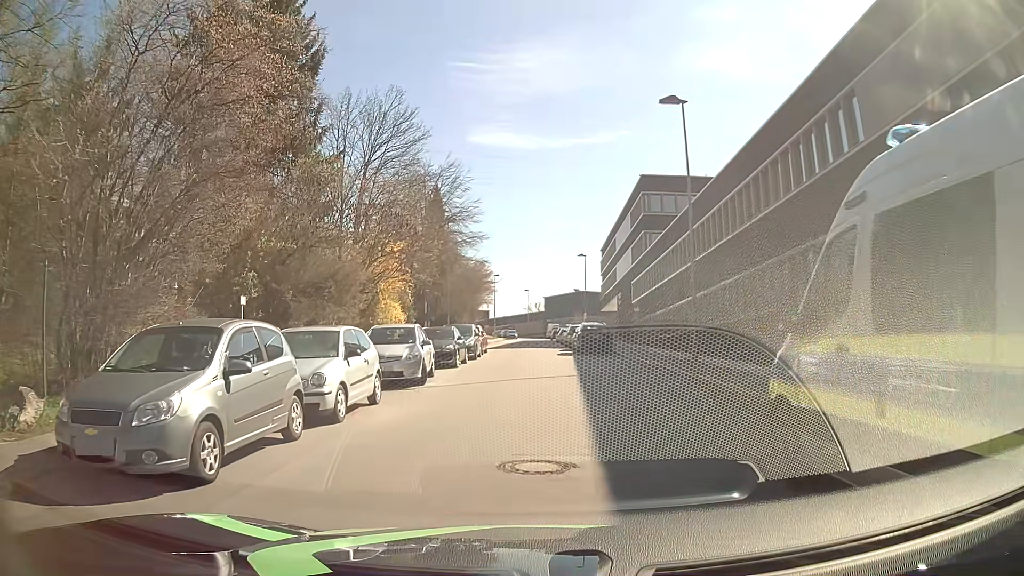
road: residential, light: Day
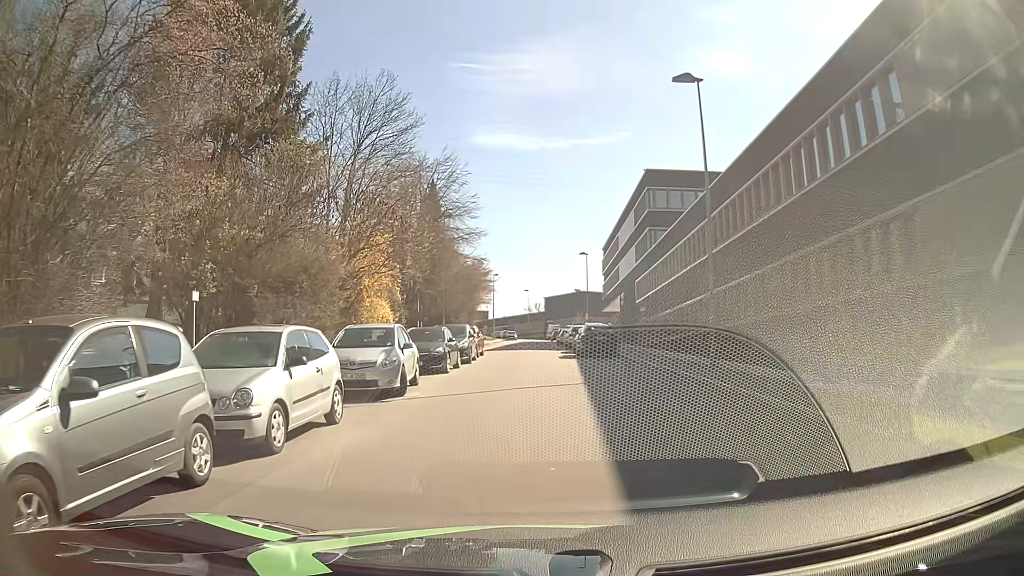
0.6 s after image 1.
(0.0, +2.7) m; 0°
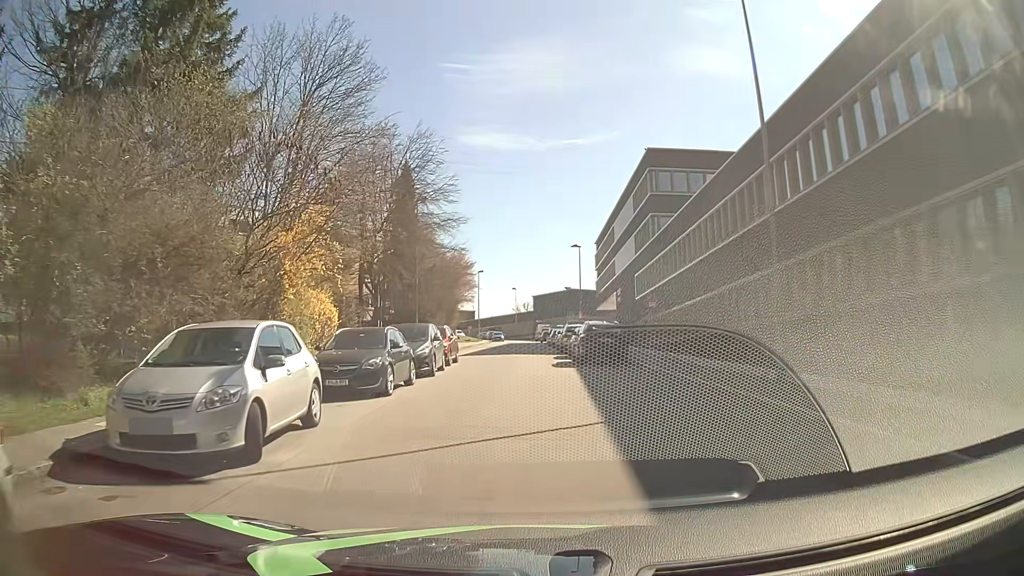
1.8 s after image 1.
(+0.1, +7.4) m; +2°
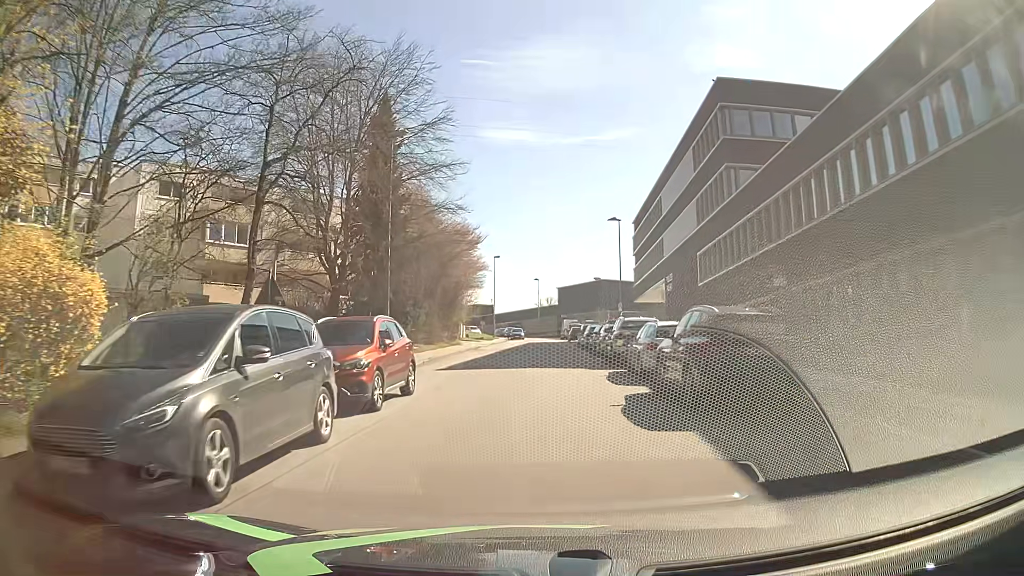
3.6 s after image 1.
(-0.4, +15.5) m; -2°
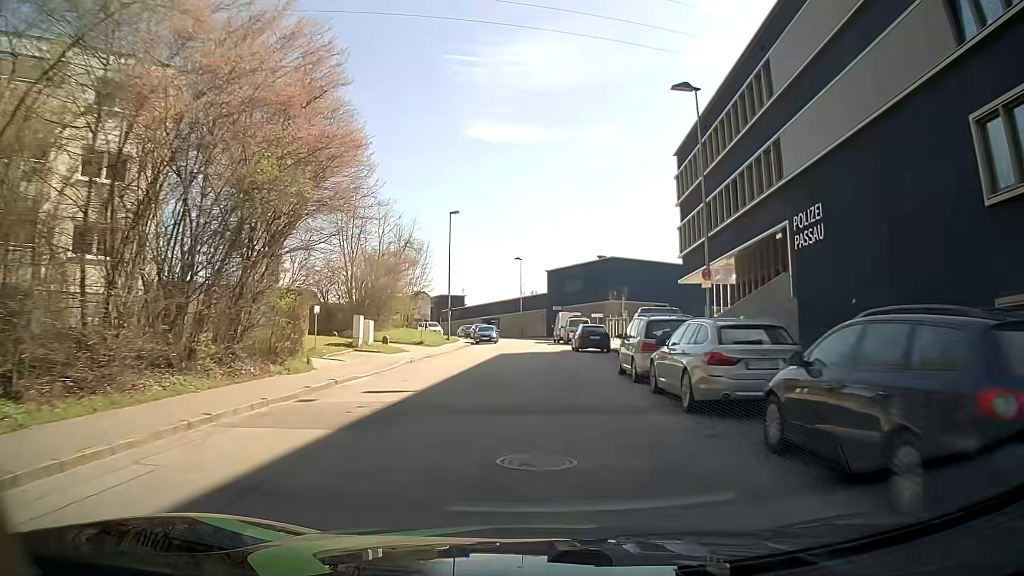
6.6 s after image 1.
(+0.3, +31.4) m; +1°
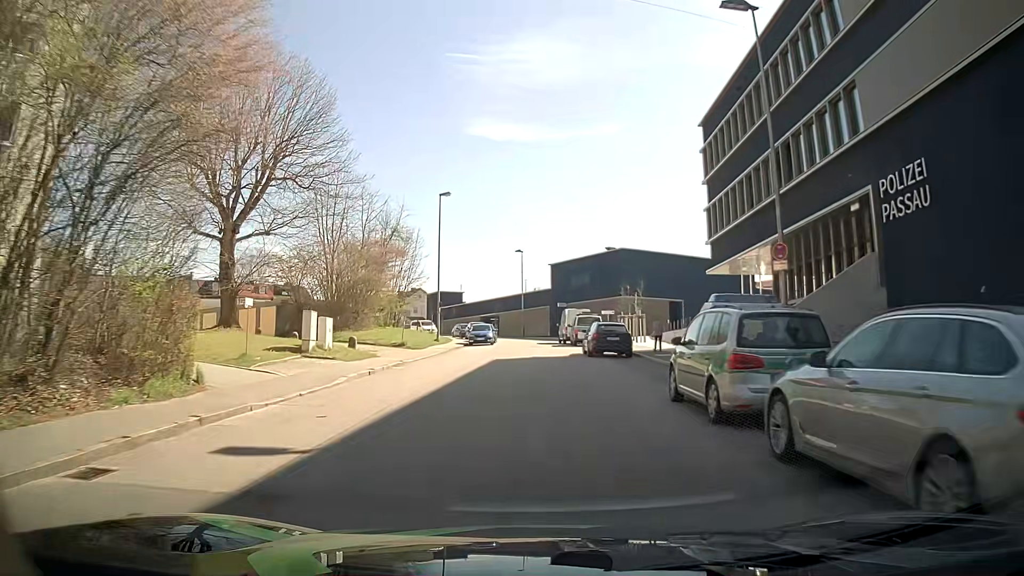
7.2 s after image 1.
(0.0, +7.1) m; 0°
(0, +10) (0, +20) (0, +30) (0, +40) (0, +50) (-1, +60) (-2, +70) (-5, +79) (-9, +88) (-14, +97) m
